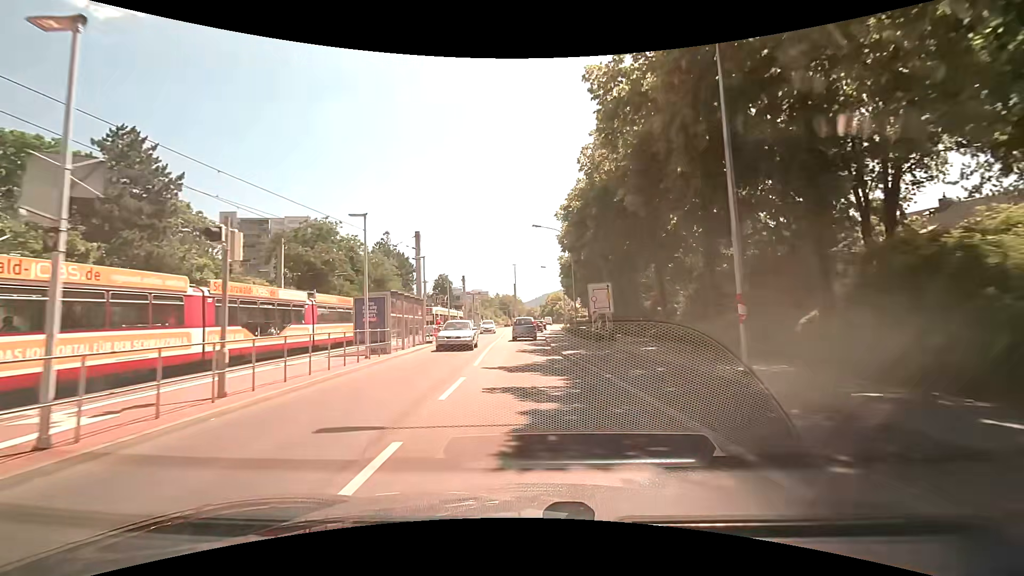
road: tertiary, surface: asphalt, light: Day
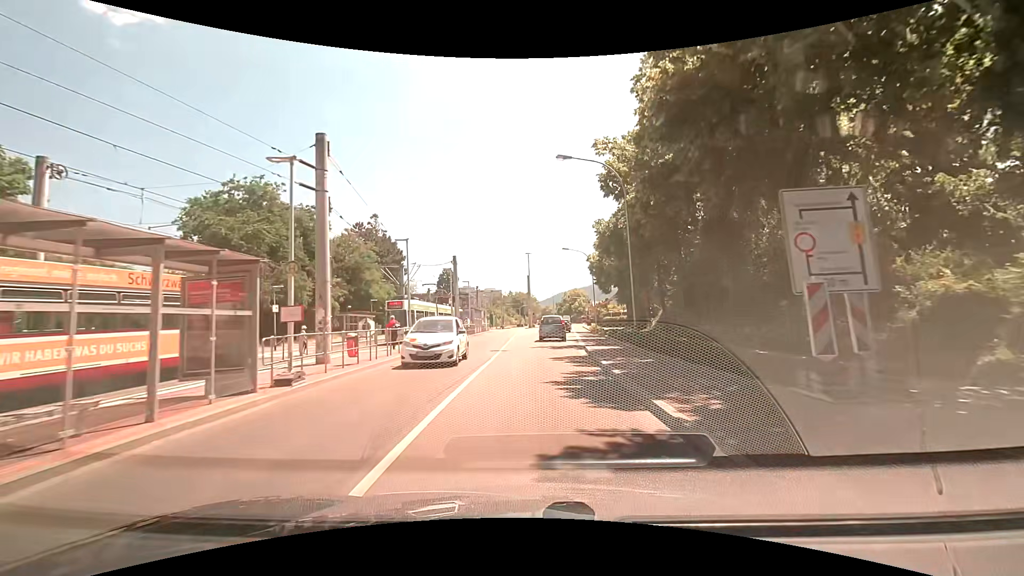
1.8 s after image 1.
(-0.9, +18.7) m; -4°
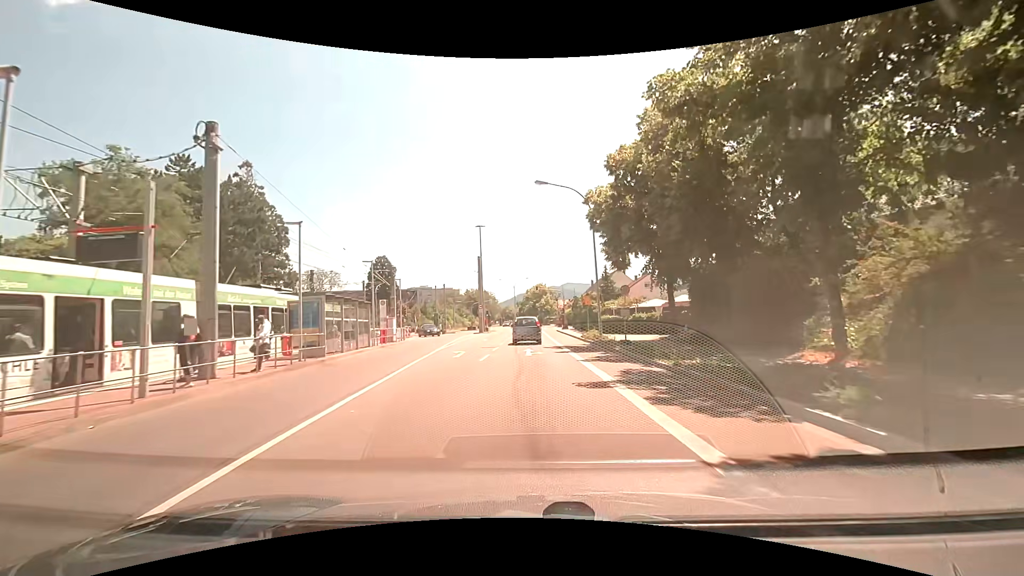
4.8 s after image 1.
(+1.5, +29.3) m; +5°
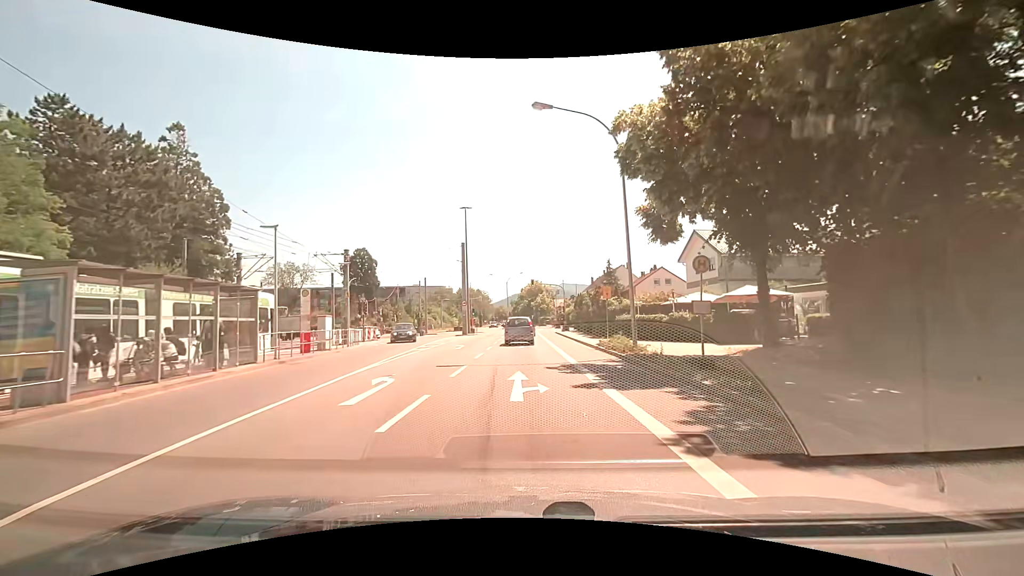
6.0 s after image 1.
(0.0, +11.1) m; 0°
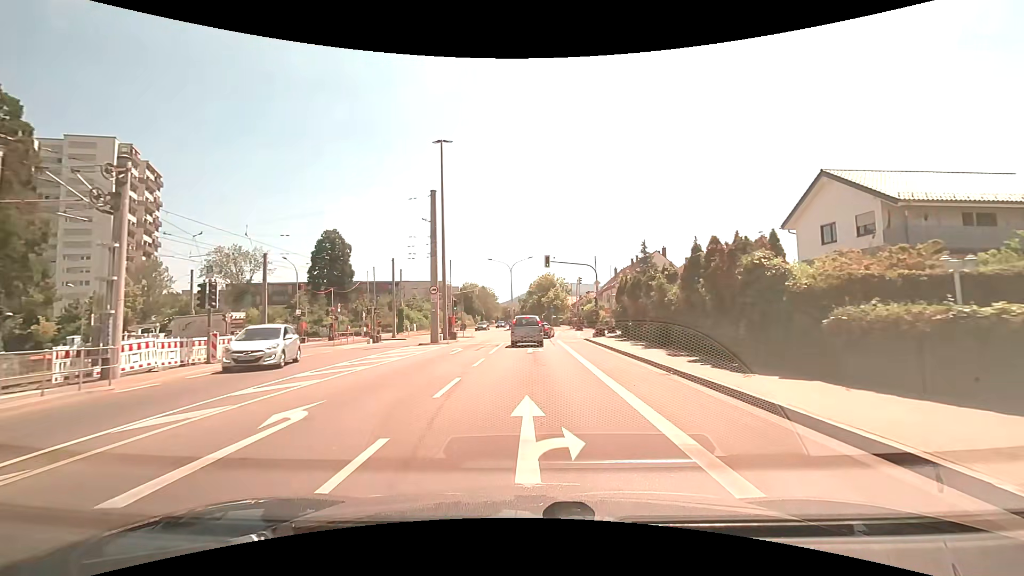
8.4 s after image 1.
(-0.1, +21.5) m; -1°
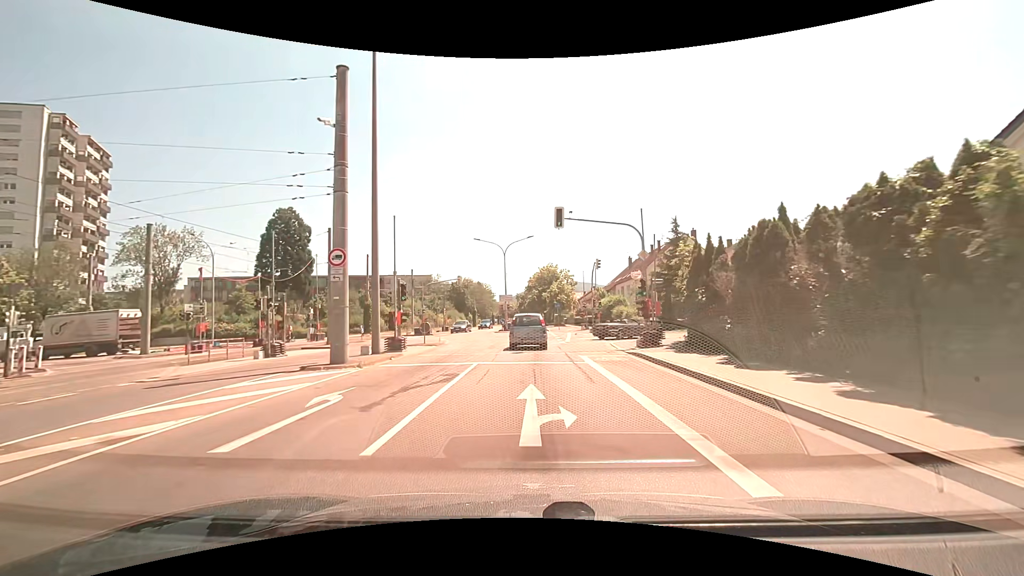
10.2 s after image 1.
(+0.1, +15.9) m; 0°
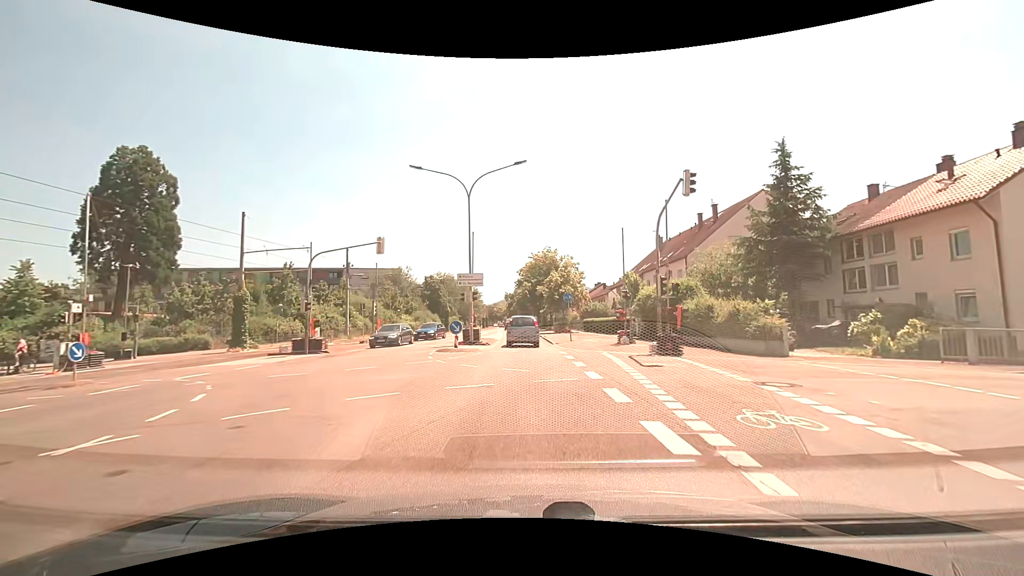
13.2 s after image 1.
(+0.2, +25.9) m; 0°
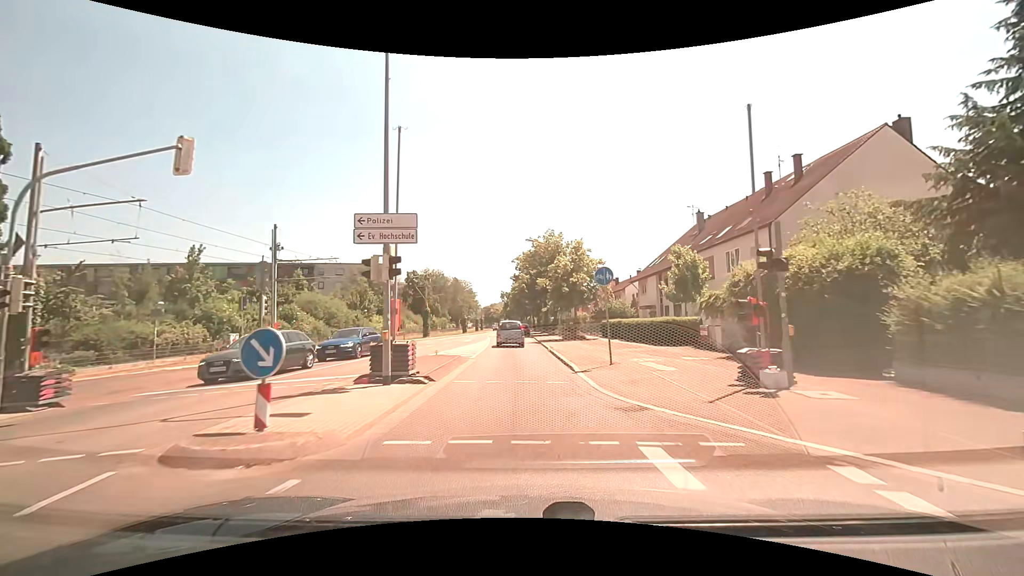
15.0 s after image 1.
(+0.2, +15.6) m; +1°
